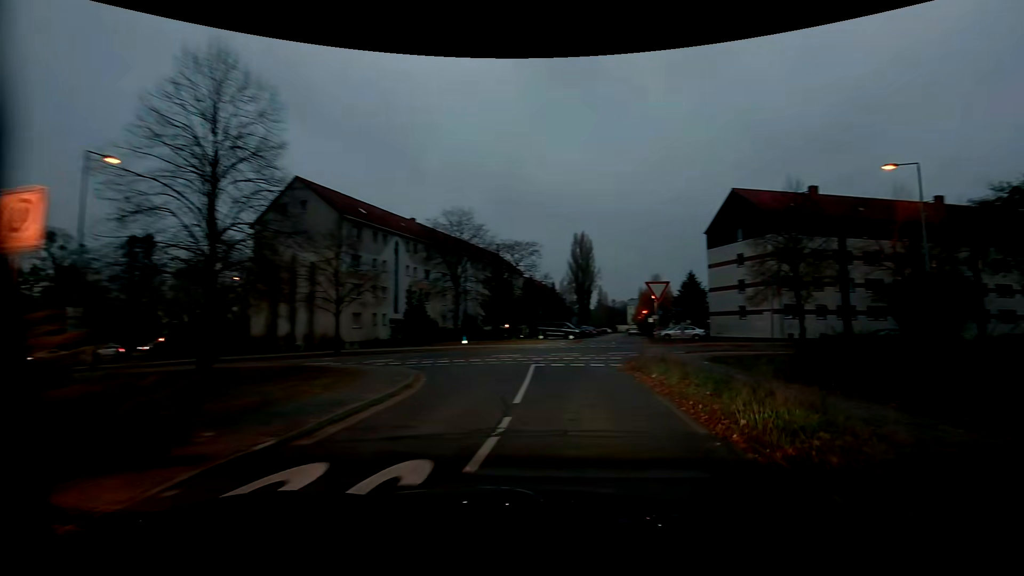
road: residential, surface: asphalt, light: Dusk
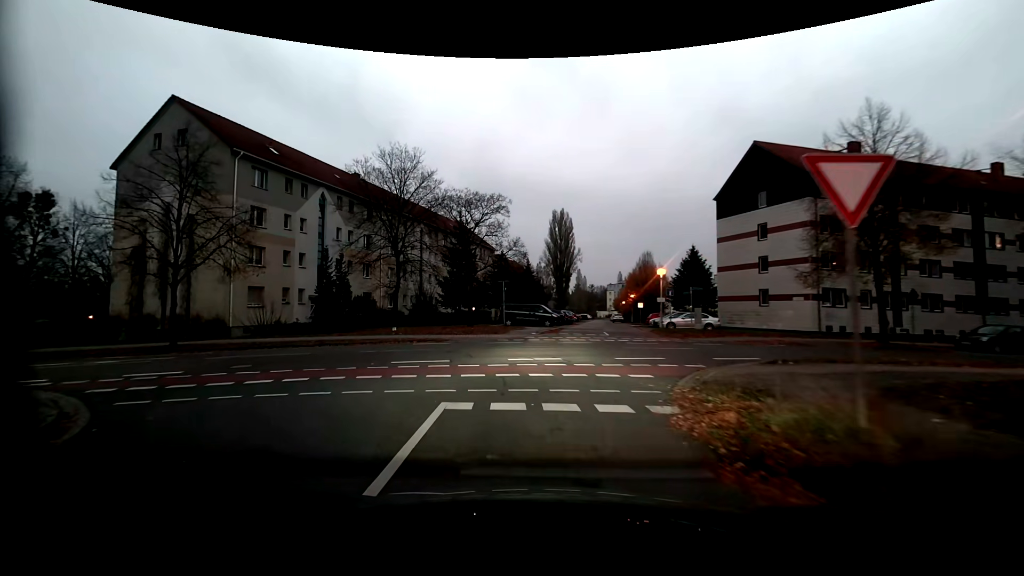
(-0.1, +12.1) m; -1°
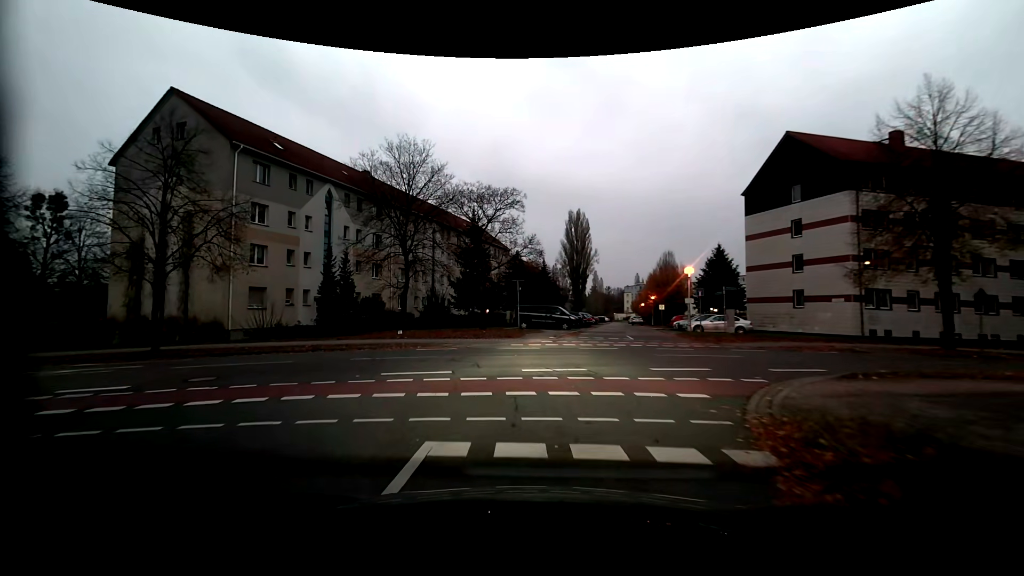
(0.0, +2.1) m; -2°
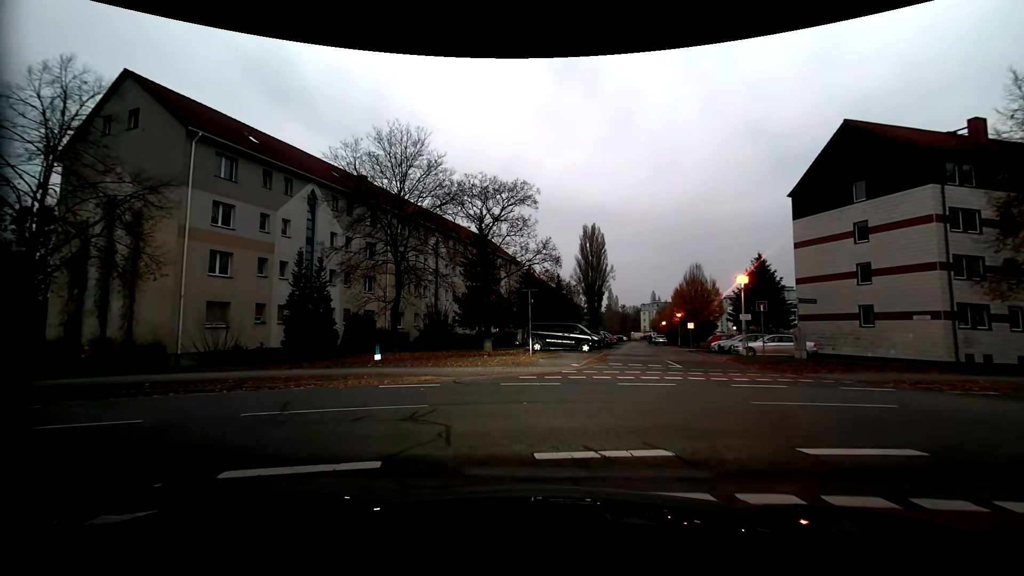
(-0.2, +5.7) m; -3°
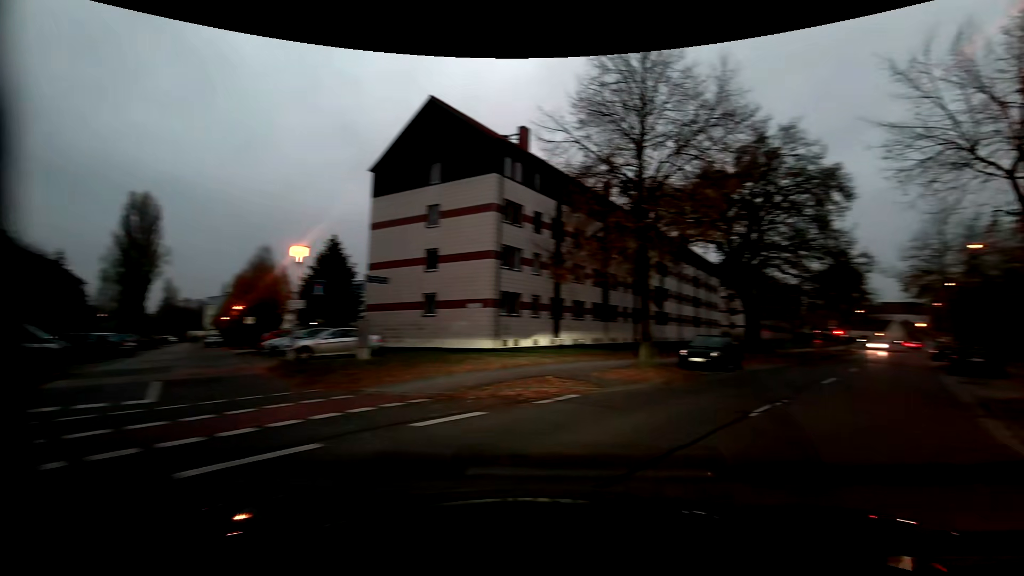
(+3.0, +8.7) m; +47°
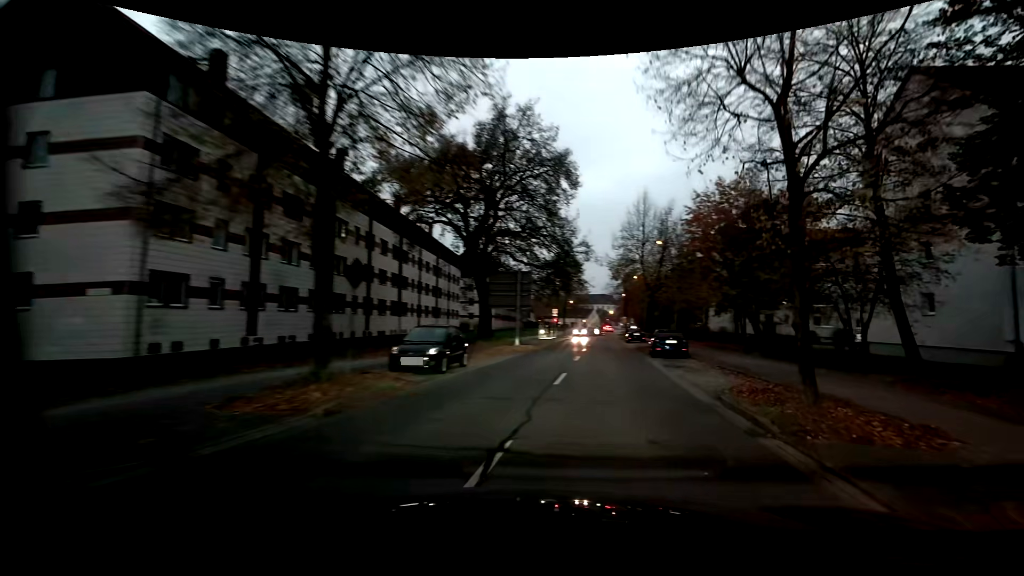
(+2.1, +6.4) m; +28°
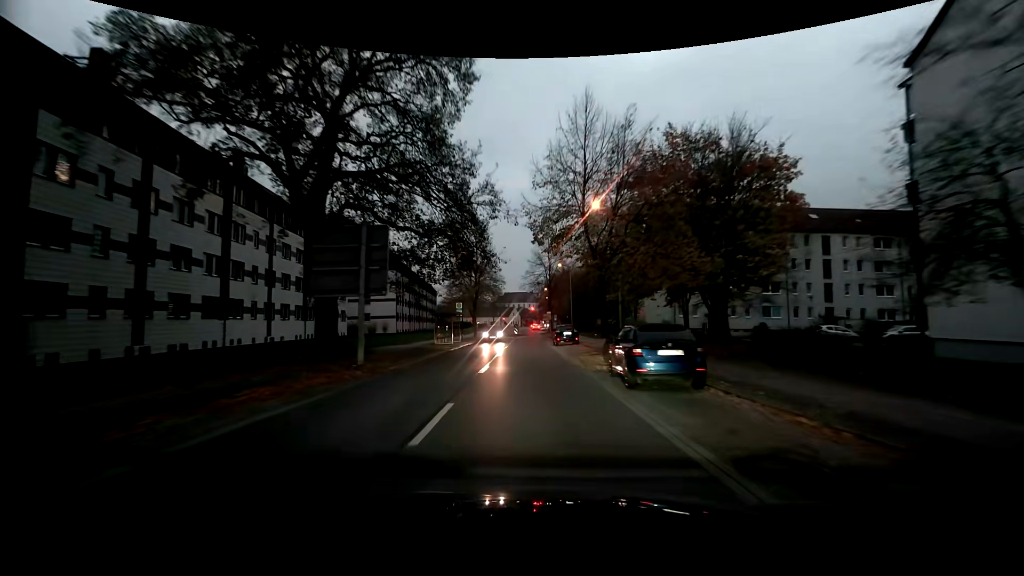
(+2.0, +15.8) m; +9°
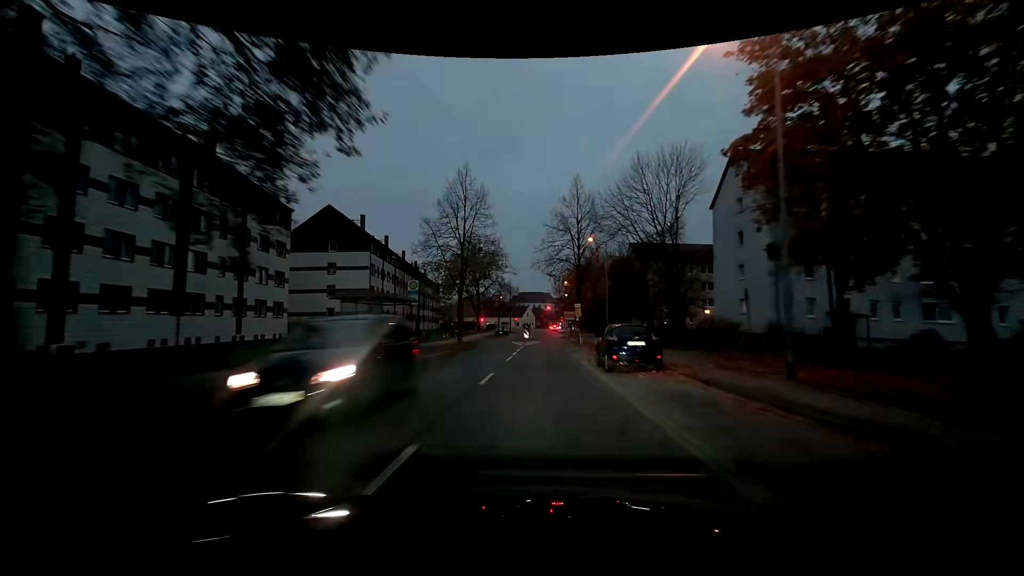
(-0.3, +21.7) m; -1°
(0, +10) (0, +20) (0, +30) (0, +40) (+1, +50) (+1, +60) (0, +70) (-1, +80) (-1, +90) (-1, +100) m
